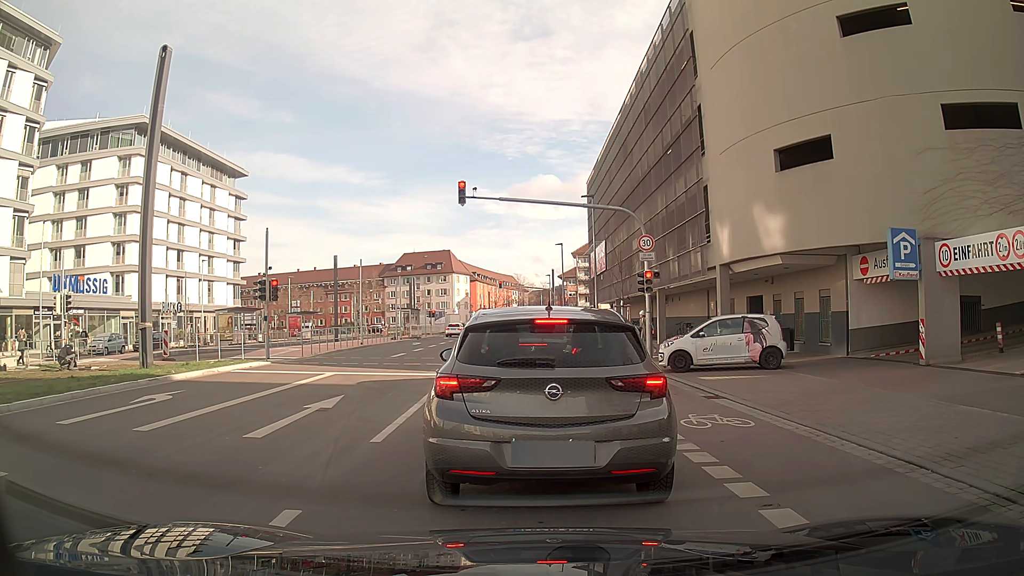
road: secondary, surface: asphalt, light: Day
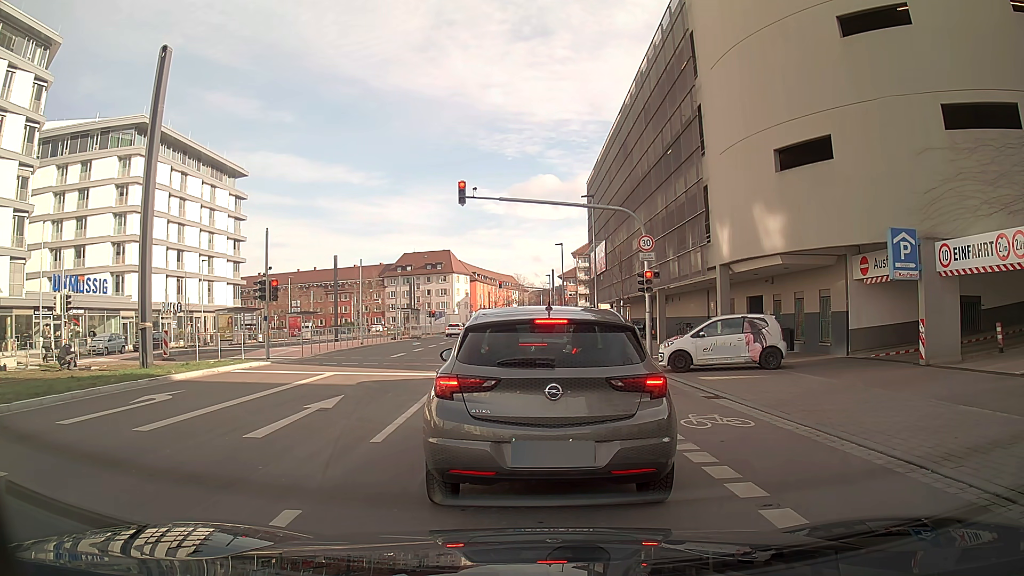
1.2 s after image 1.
(0.0, 0.0) m; 0°
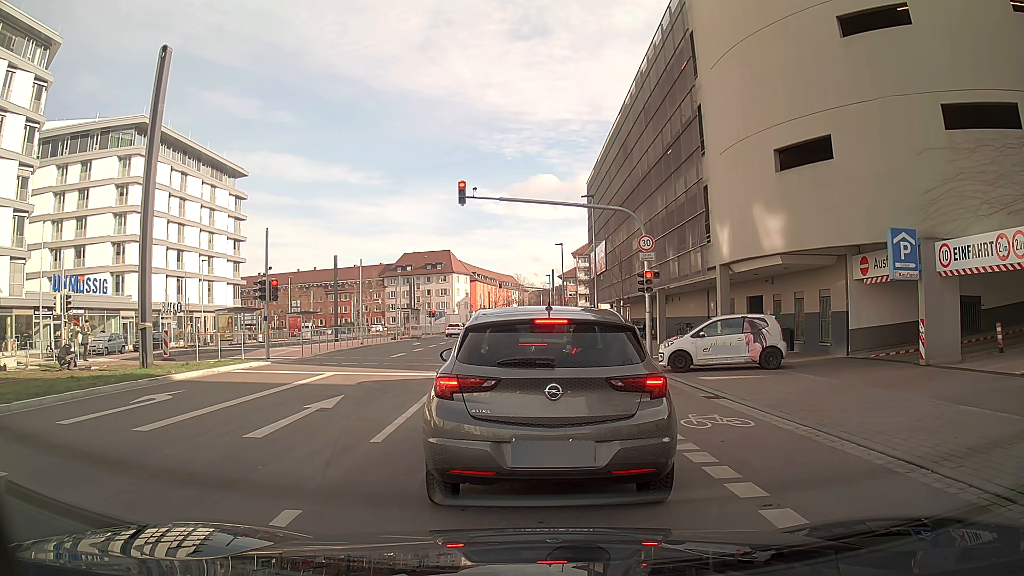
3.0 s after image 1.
(0.0, 0.0) m; 0°
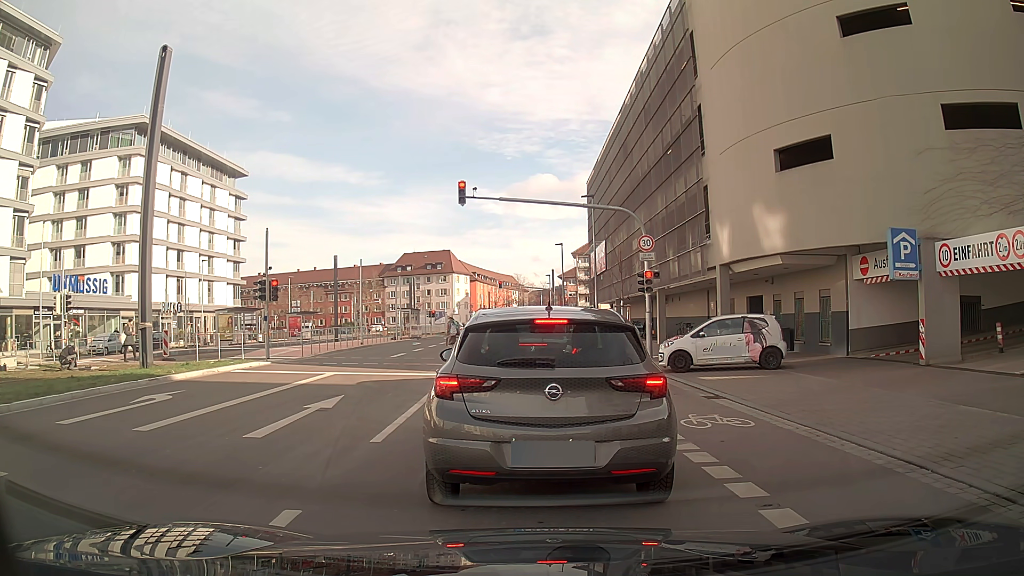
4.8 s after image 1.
(0.0, 0.0) m; 0°
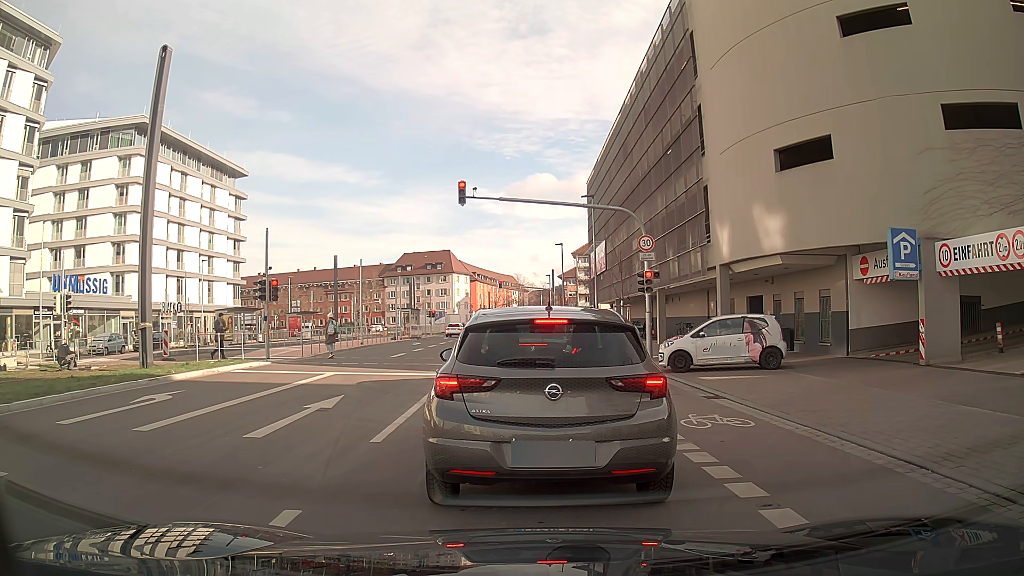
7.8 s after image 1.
(0.0, 0.0) m; 0°
(0, +10) (-1, +20) (-2, +30) (-3, +40) (-4, +50) (-4, +60) (-5, +70) (-6, +80) (-6, +90) (-6, +100) m
